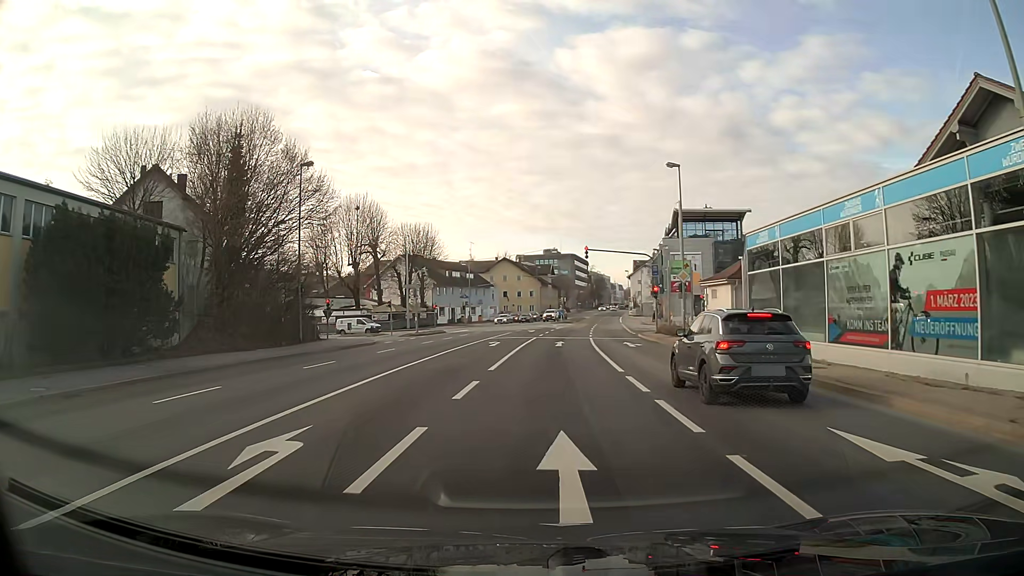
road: primary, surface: asphalt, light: Day
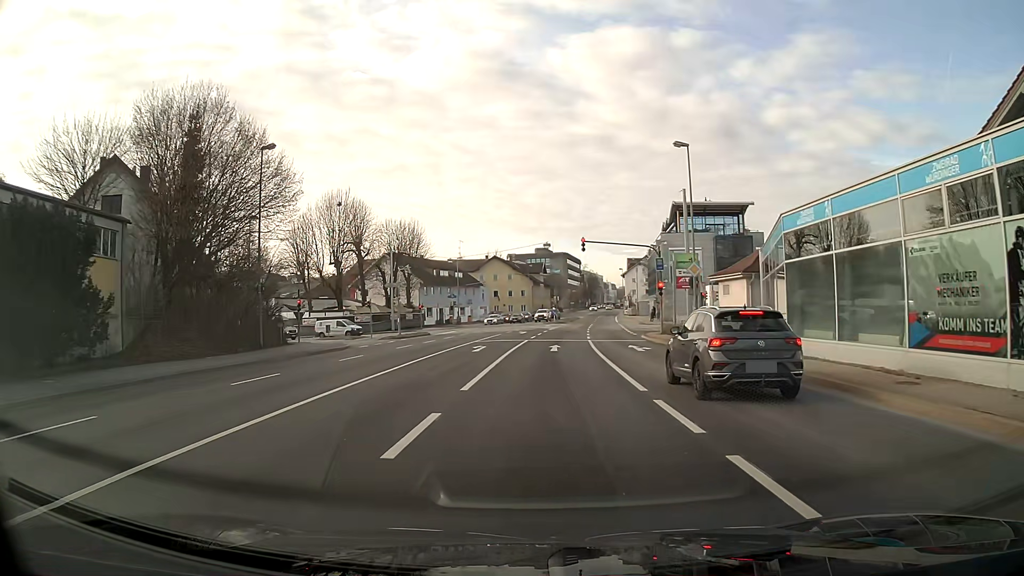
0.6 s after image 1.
(0.0, +4.6) m; +1°
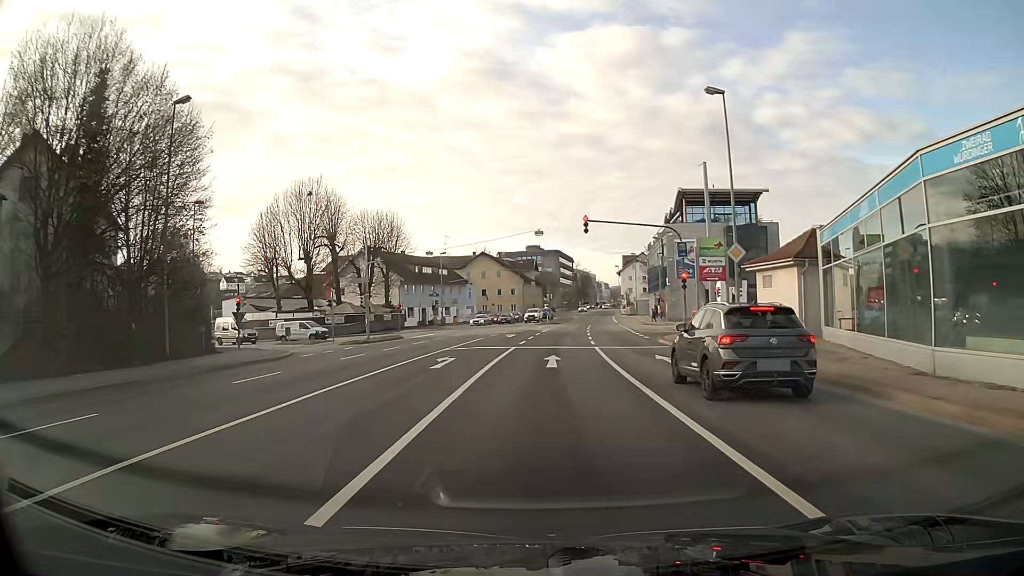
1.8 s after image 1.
(+0.1, +8.5) m; +1°
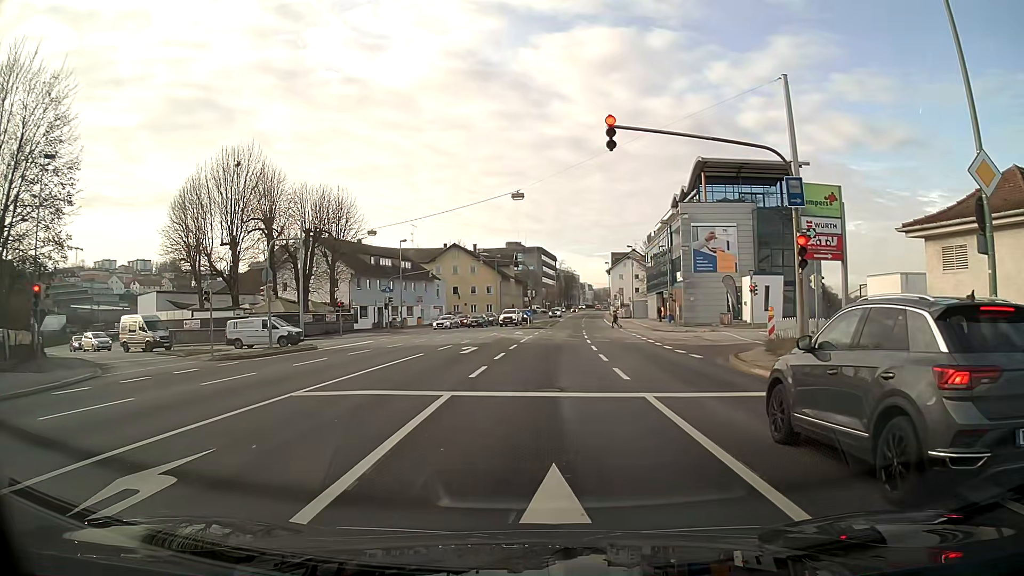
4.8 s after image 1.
(+0.2, +16.0) m; +1°
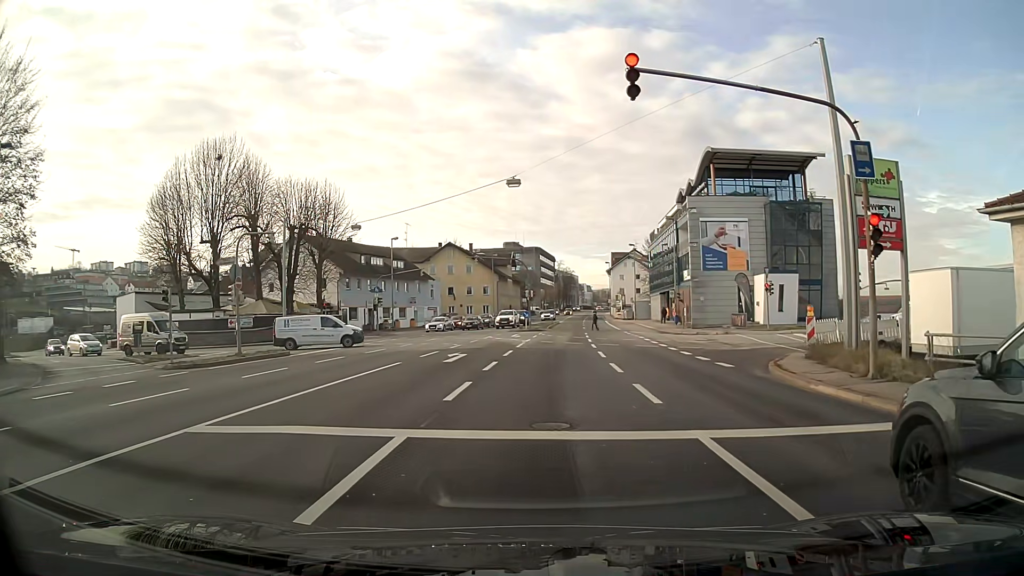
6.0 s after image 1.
(0.0, +3.8) m; 0°
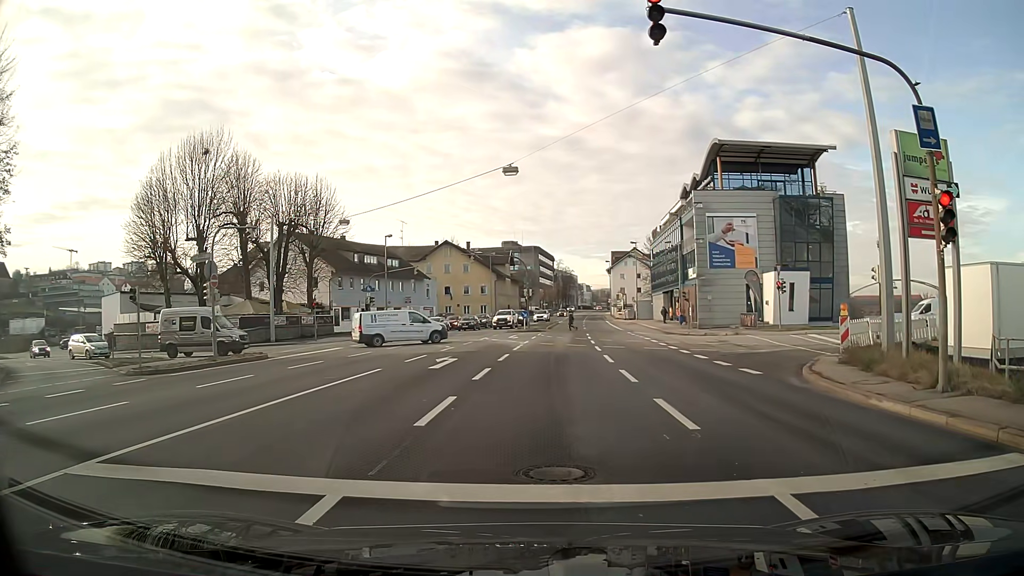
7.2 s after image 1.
(0.0, +2.5) m; 0°
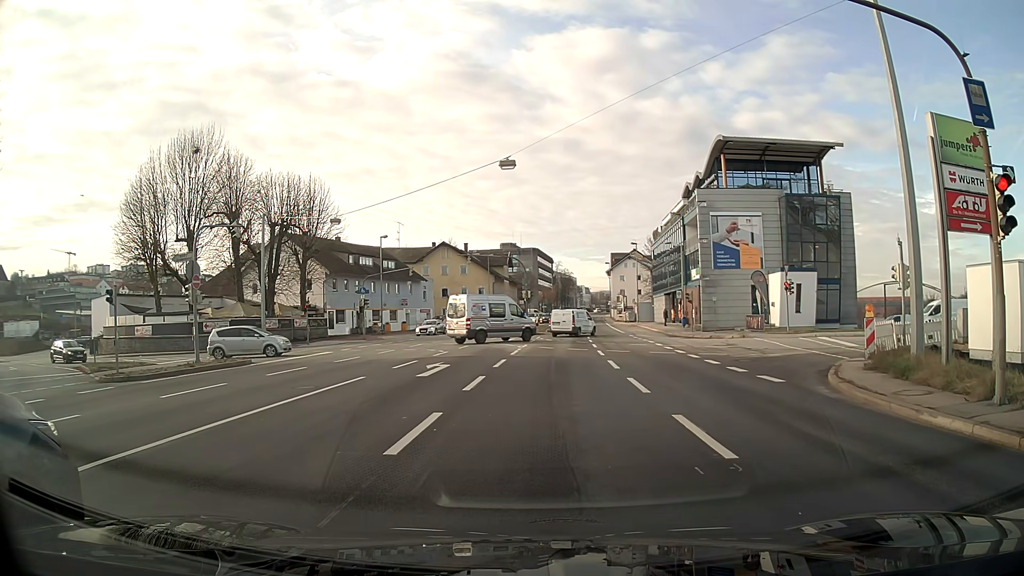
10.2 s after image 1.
(0.0, +1.6) m; 0°
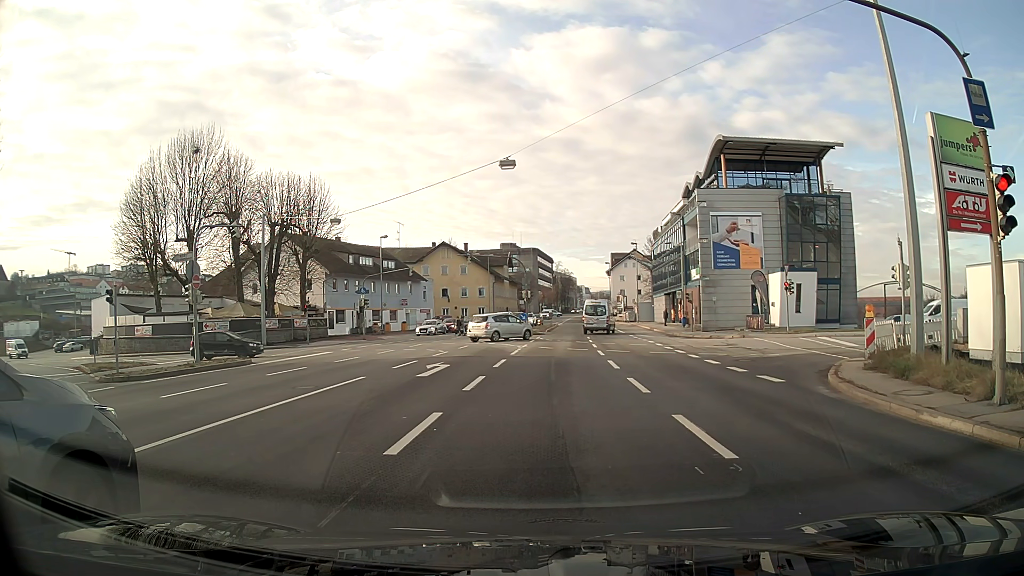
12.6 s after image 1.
(0.0, 0.0) m; 0°
